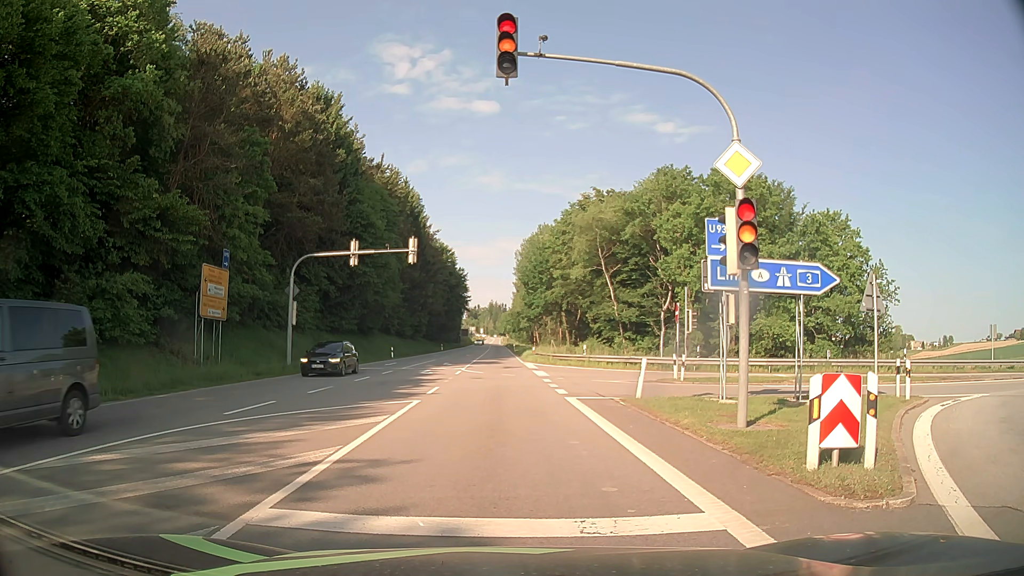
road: primary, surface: asphalt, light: Day
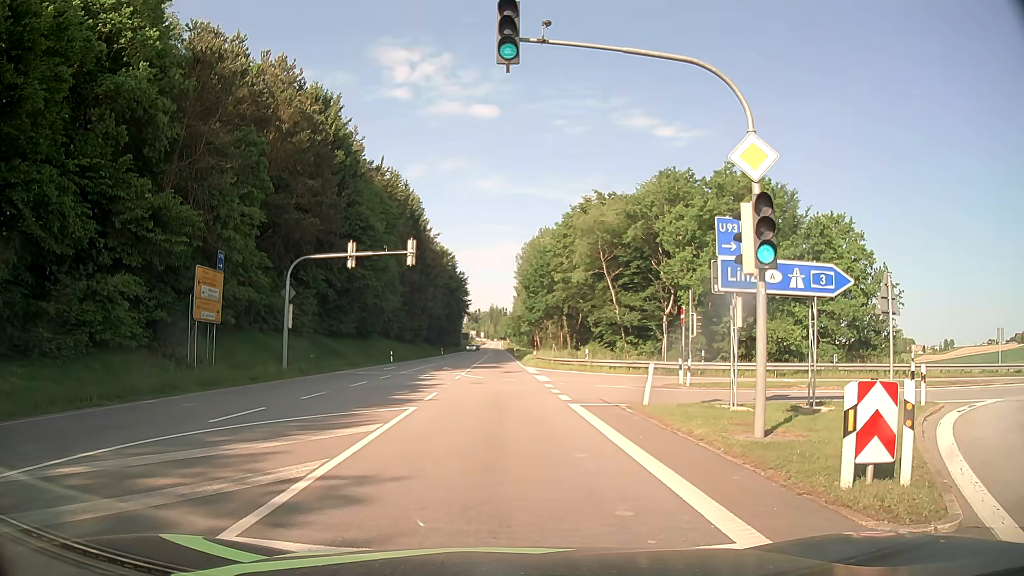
(0.0, +0.8) m; -1°
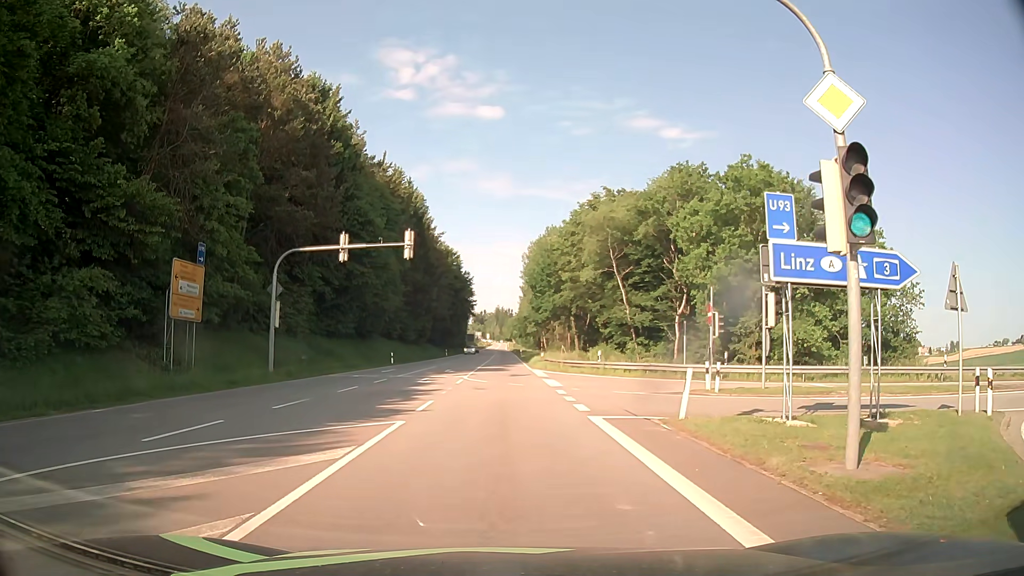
(+0.1, +2.9) m; +2°
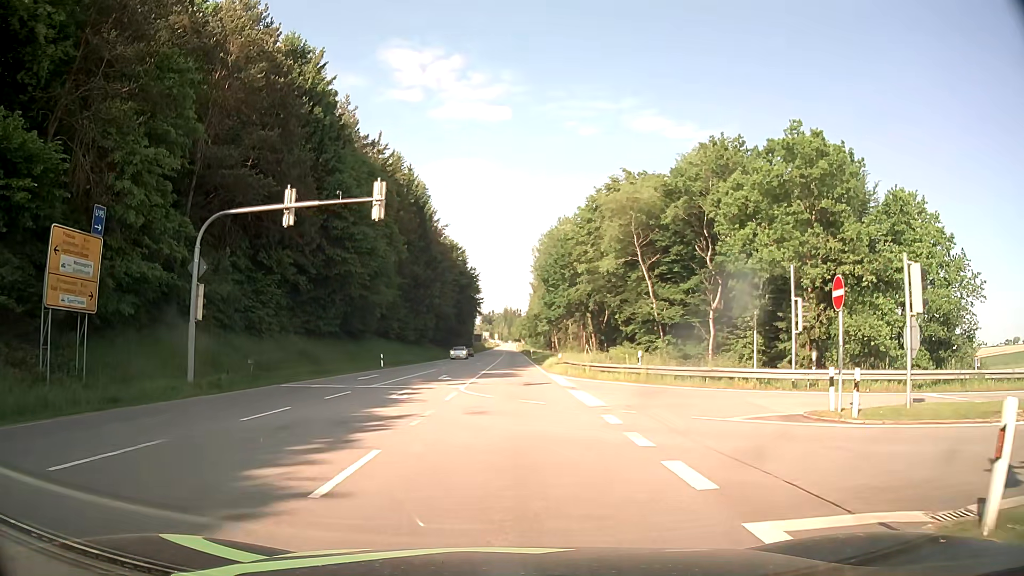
(-0.2, +9.1) m; -1°
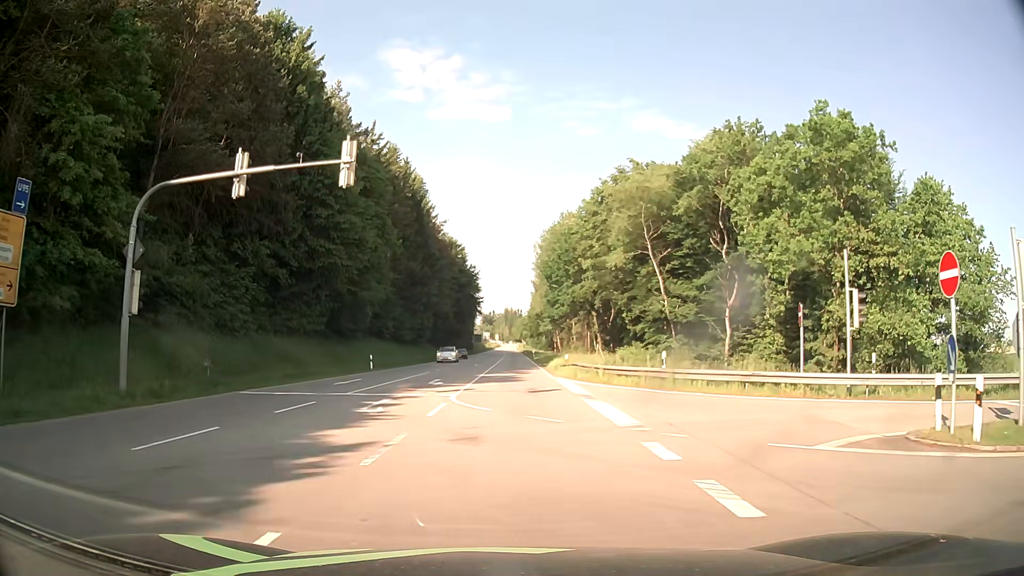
(0.0, +4.3) m; -1°
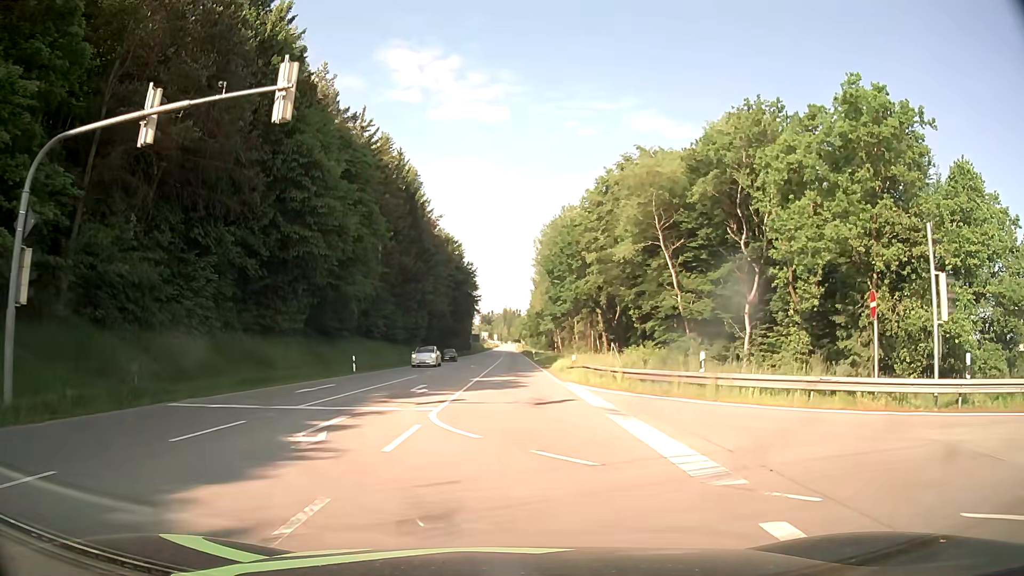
(0.0, +5.0) m; +1°
